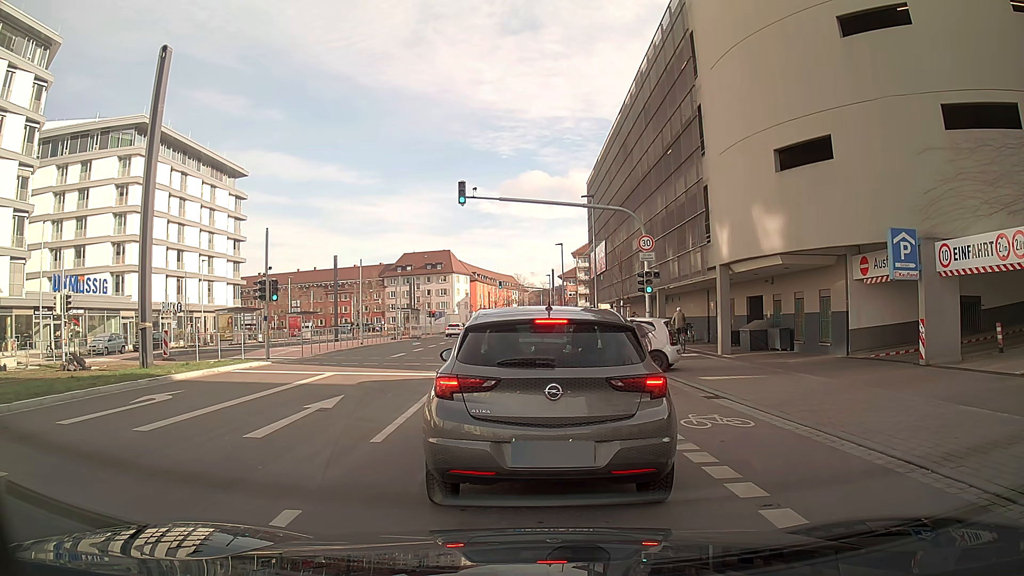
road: secondary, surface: asphalt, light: Day
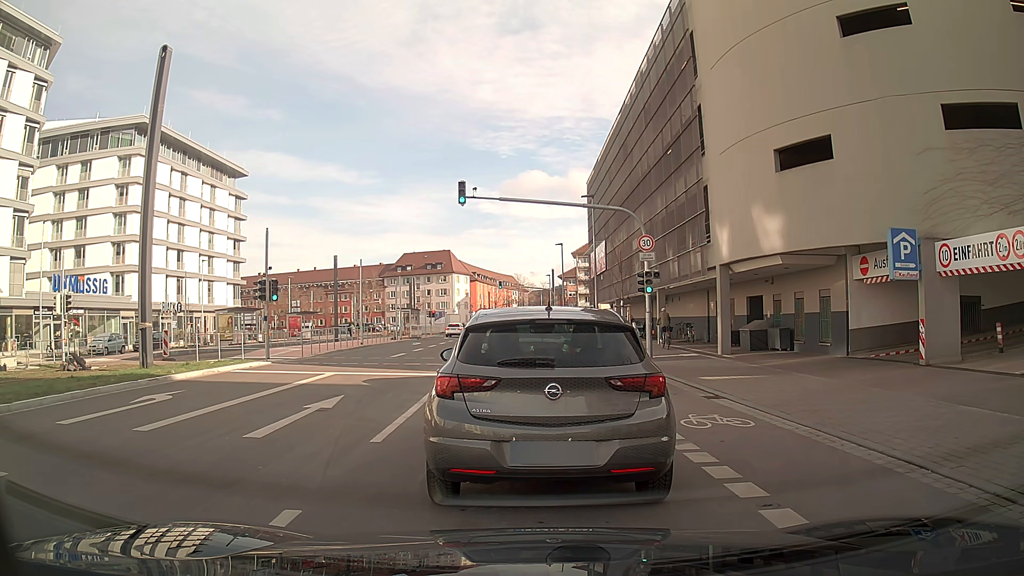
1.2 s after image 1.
(0.0, 0.0) m; 0°
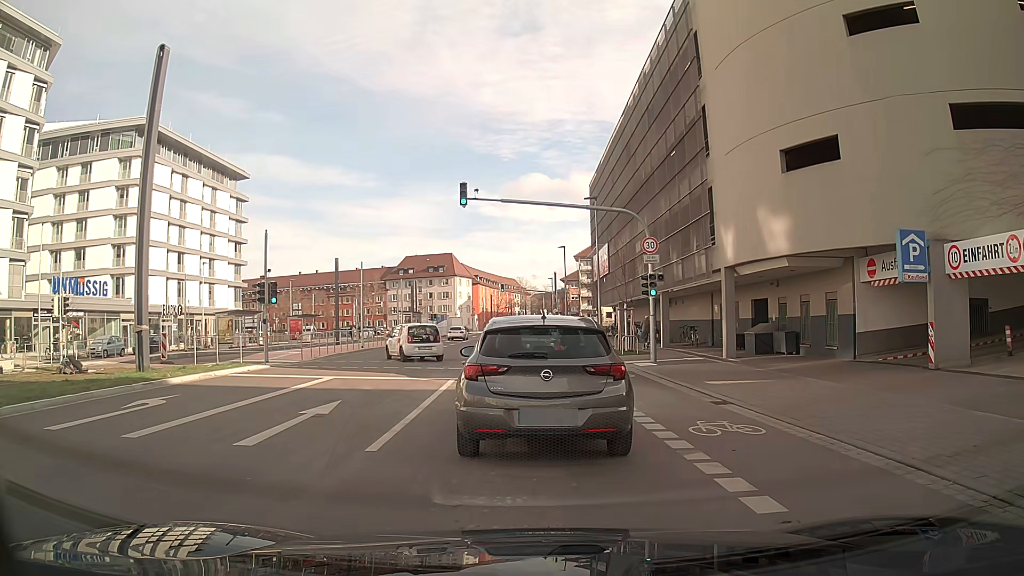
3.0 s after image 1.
(0.0, +0.4) m; 0°
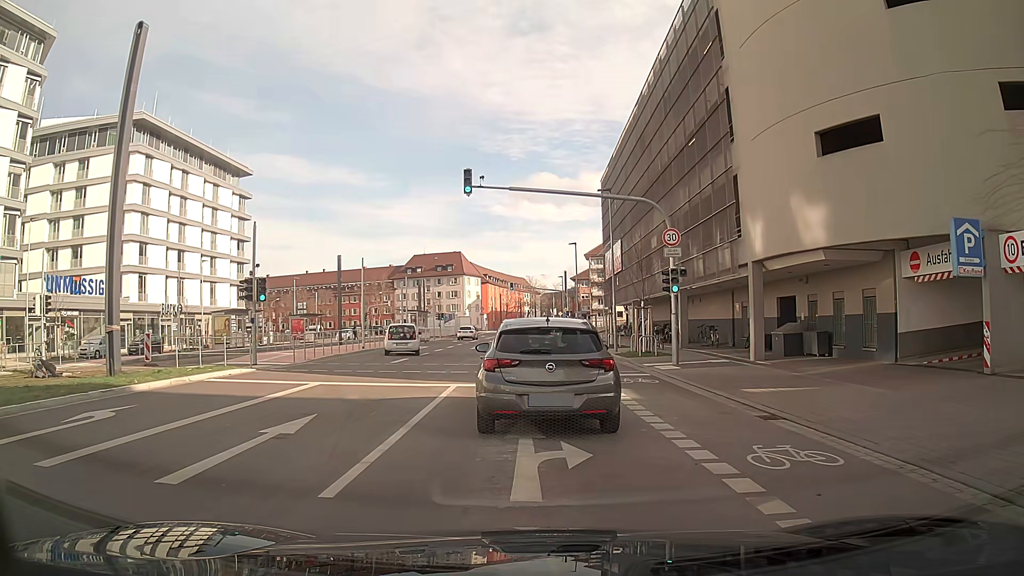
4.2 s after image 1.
(0.0, +2.3) m; -1°
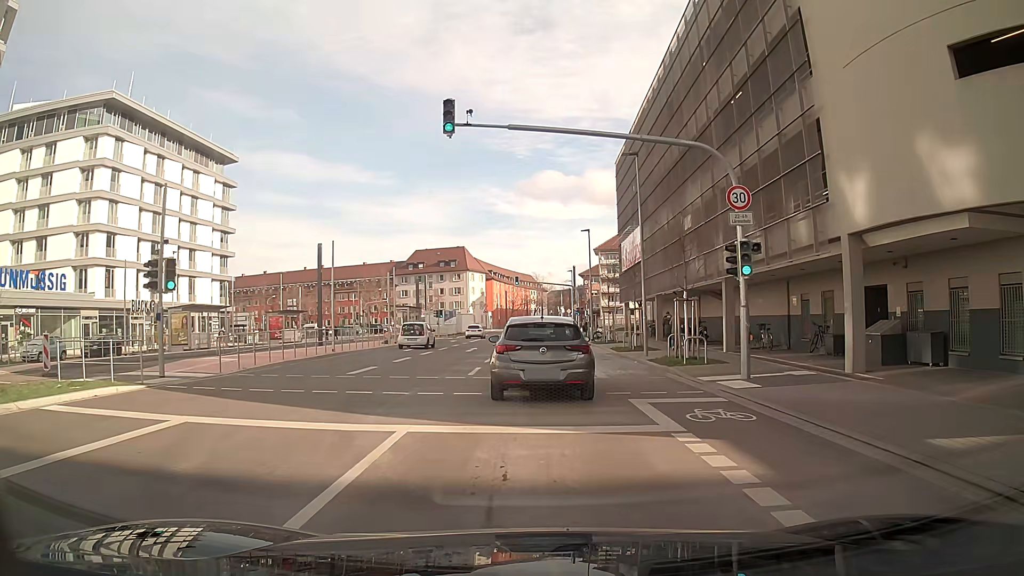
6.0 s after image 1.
(-0.3, +7.2) m; -3°
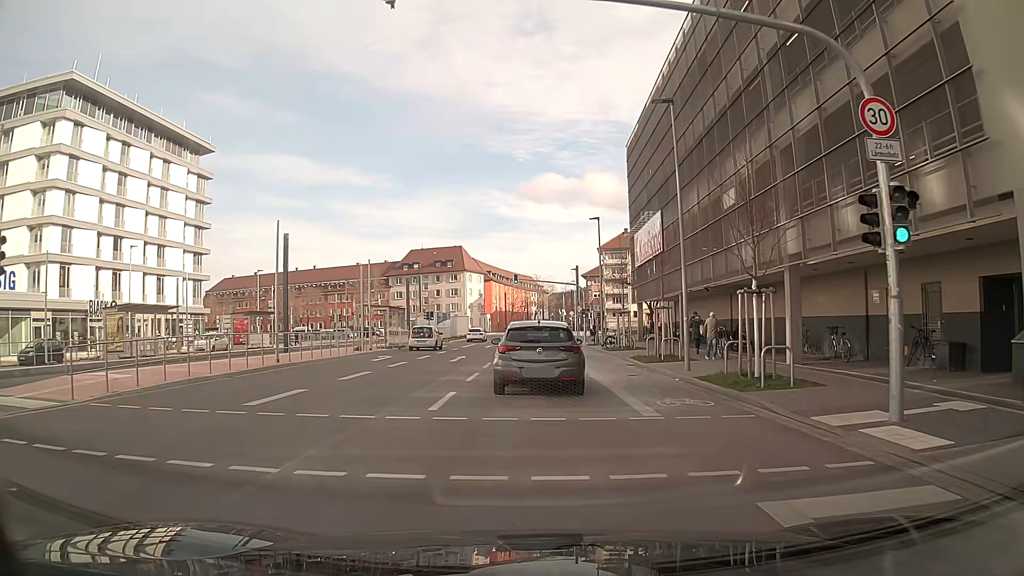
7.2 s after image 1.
(0.0, +7.1) m; 0°
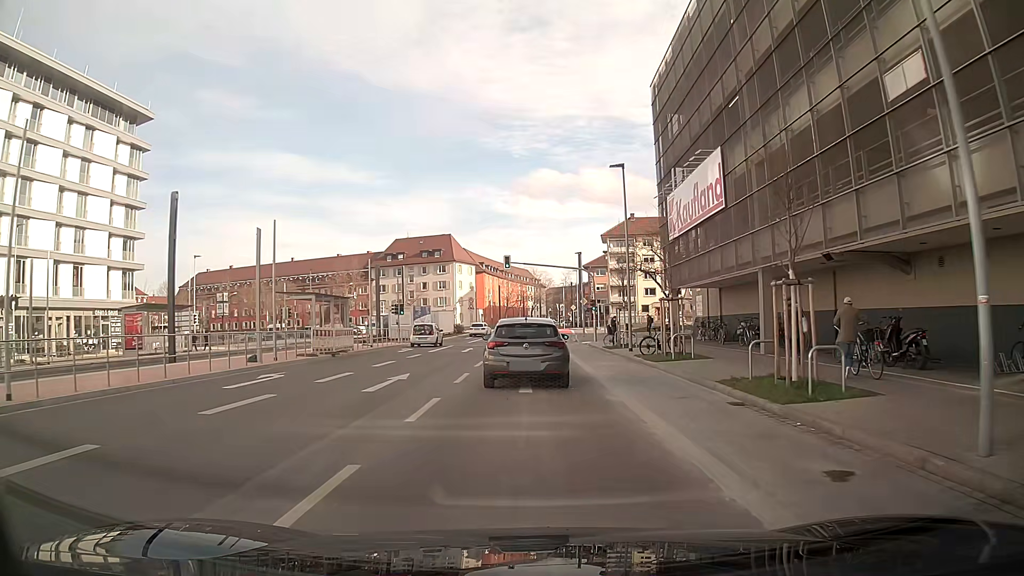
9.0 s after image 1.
(0.0, +13.9) m; 0°
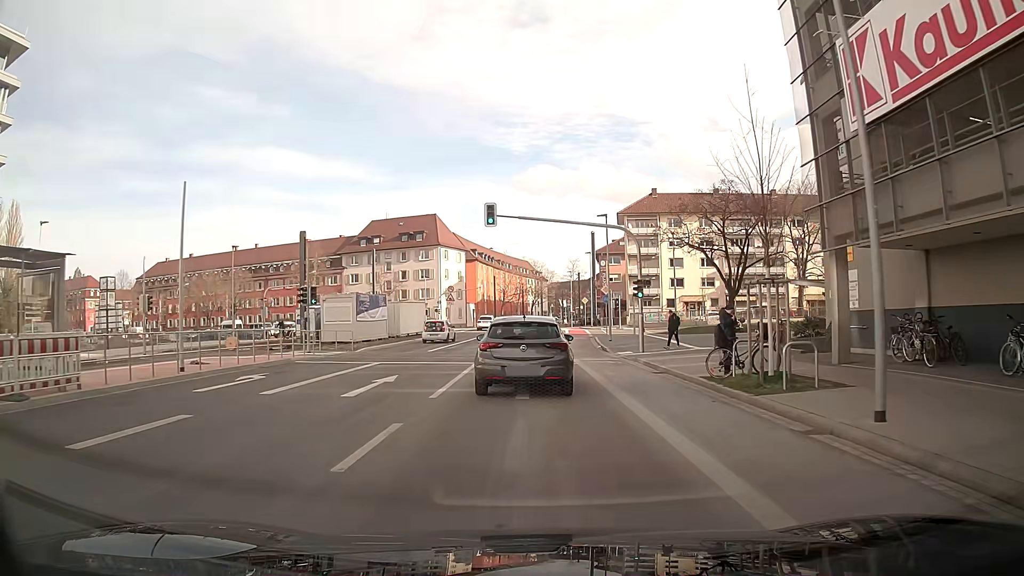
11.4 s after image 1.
(-0.1, +21.5) m; 0°
